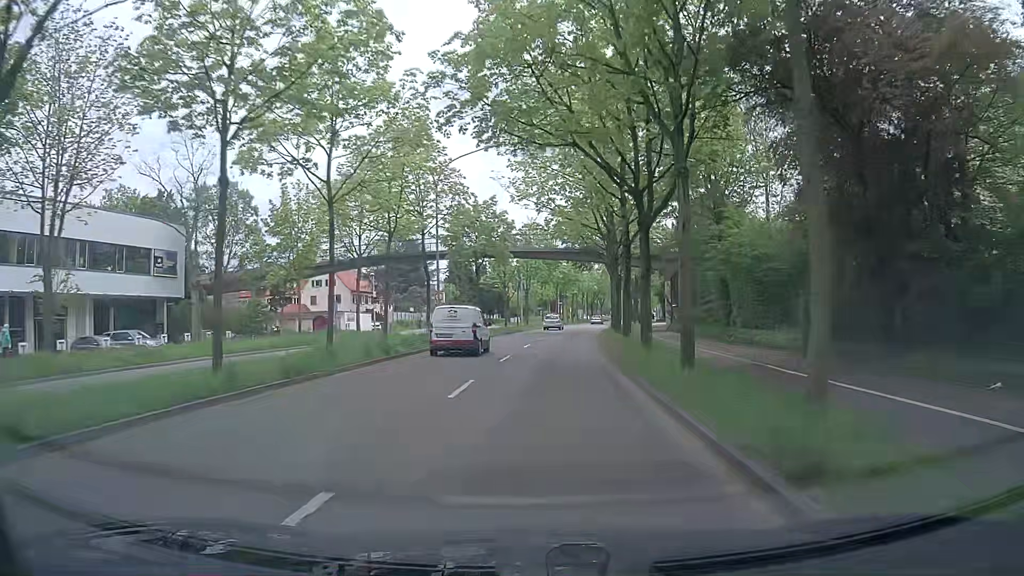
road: primary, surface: asphalt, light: Day
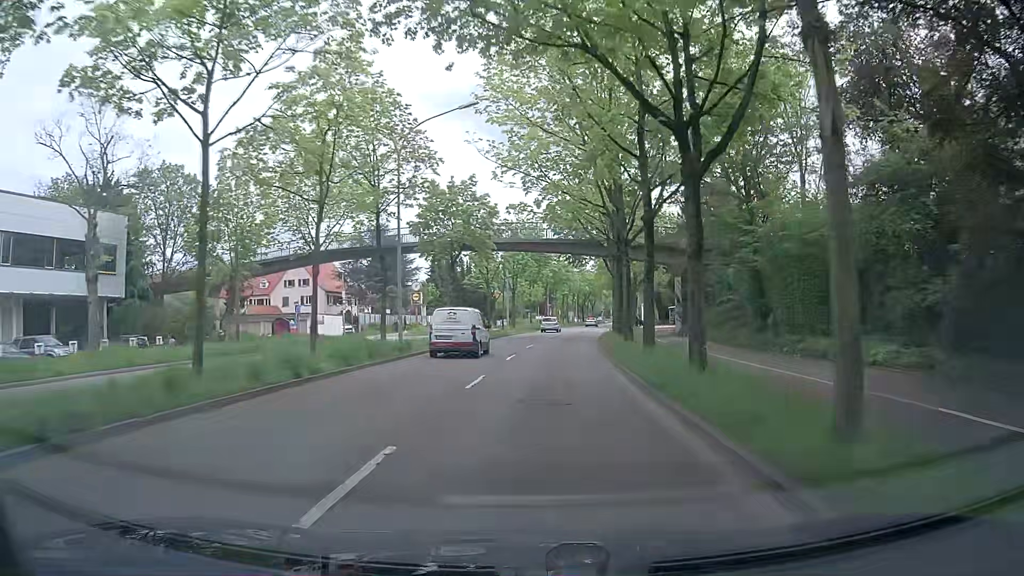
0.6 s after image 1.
(+0.1, +7.2) m; +2°
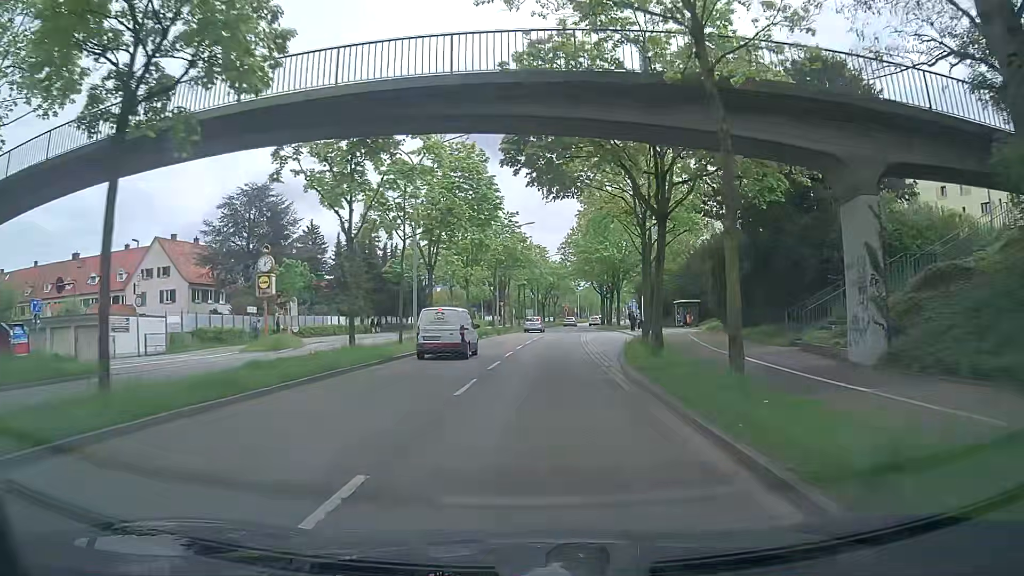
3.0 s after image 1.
(+0.5, +28.2) m; +3°
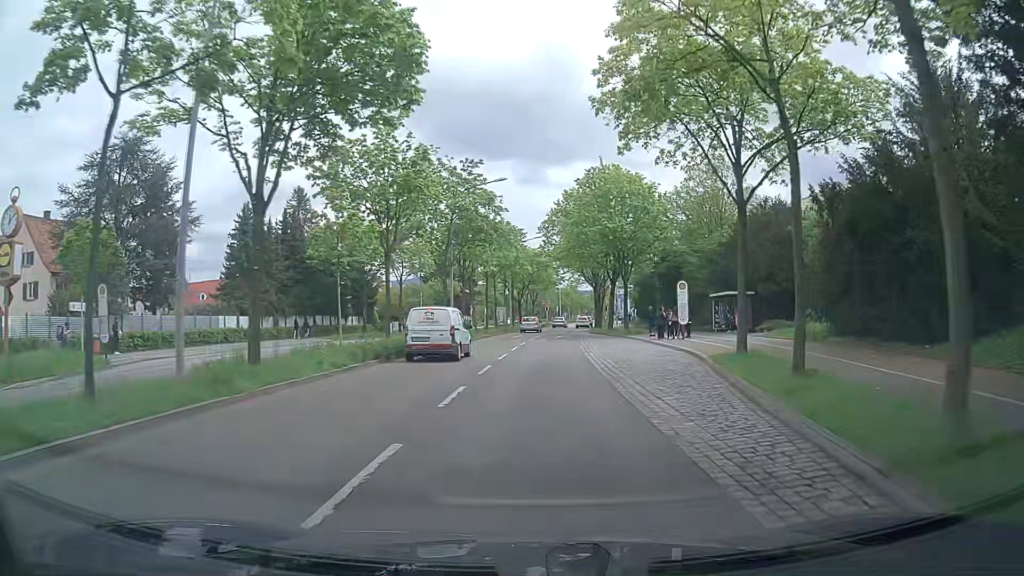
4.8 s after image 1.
(+0.2, +19.3) m; +4°
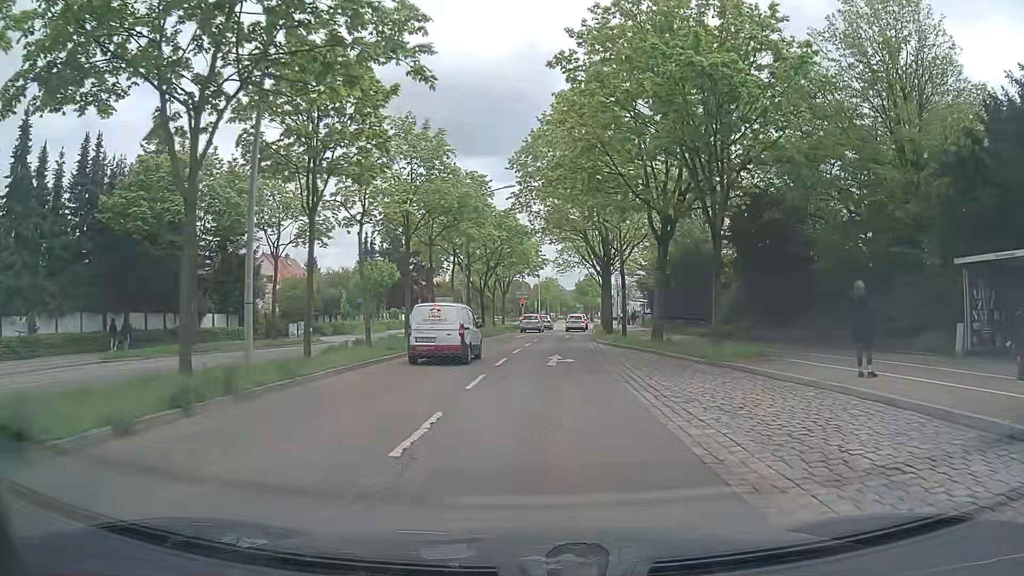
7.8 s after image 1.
(-0.4, +27.5) m; +1°
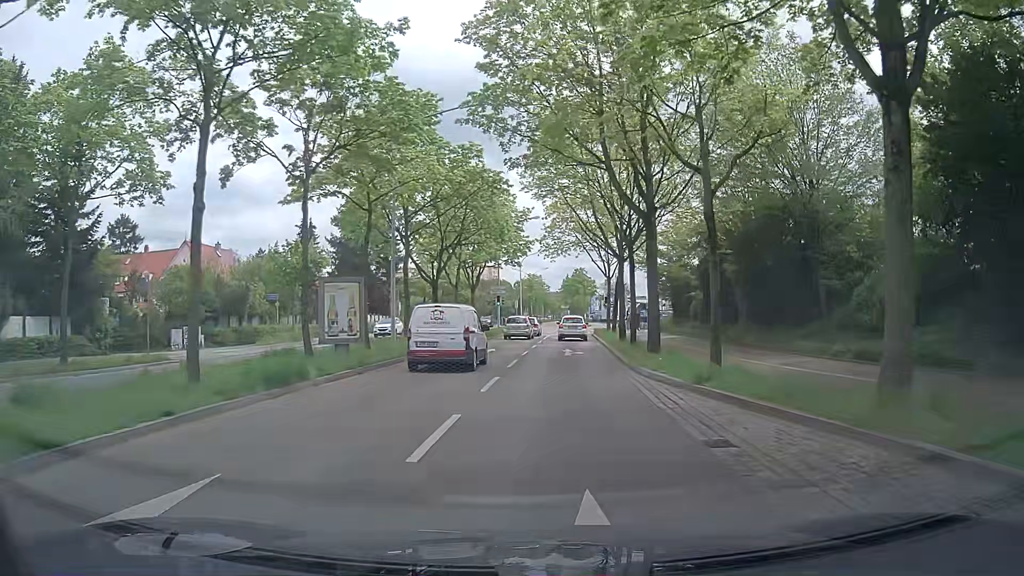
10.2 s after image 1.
(+0.1, +17.9) m; 0°
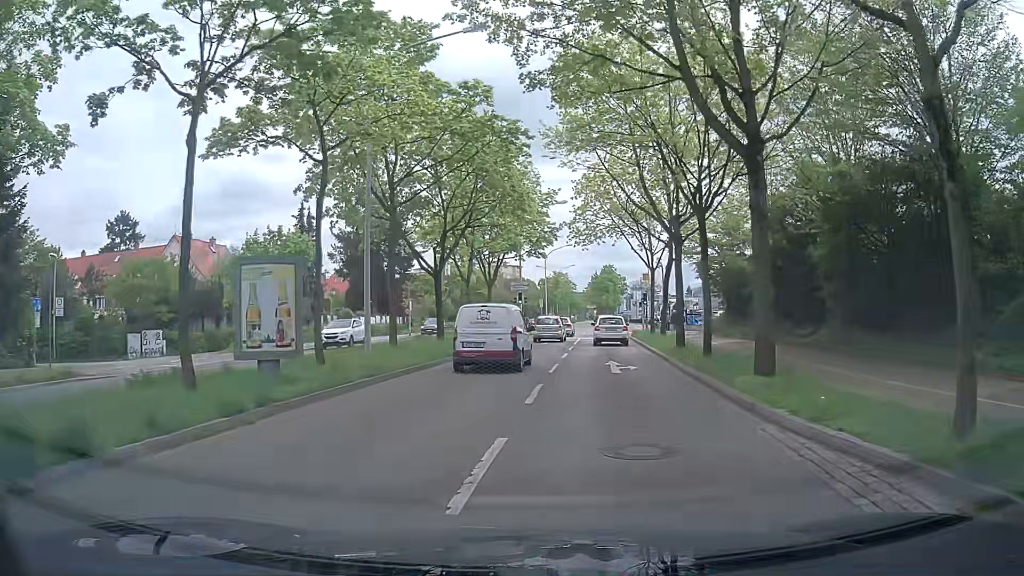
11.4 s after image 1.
(0.0, +7.6) m; -2°
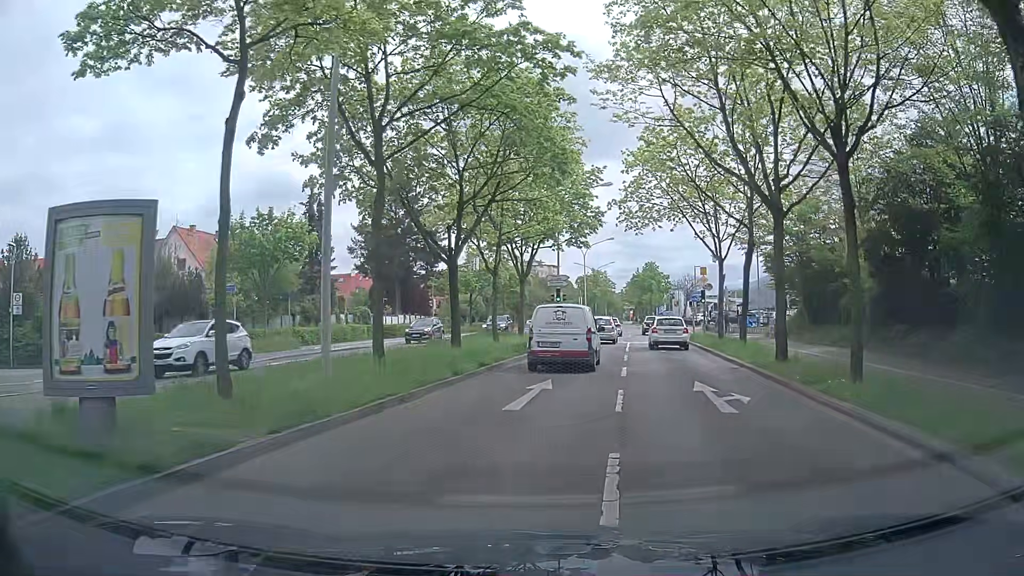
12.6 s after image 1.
(-0.1, +6.8) m; -1°
(0, +10) (+1, +20) (+2, +30) (+3, +40) (+4, +50) (+6, +60) (+7, +70) (+8, +79) (+10, +89) (+11, +99) m
